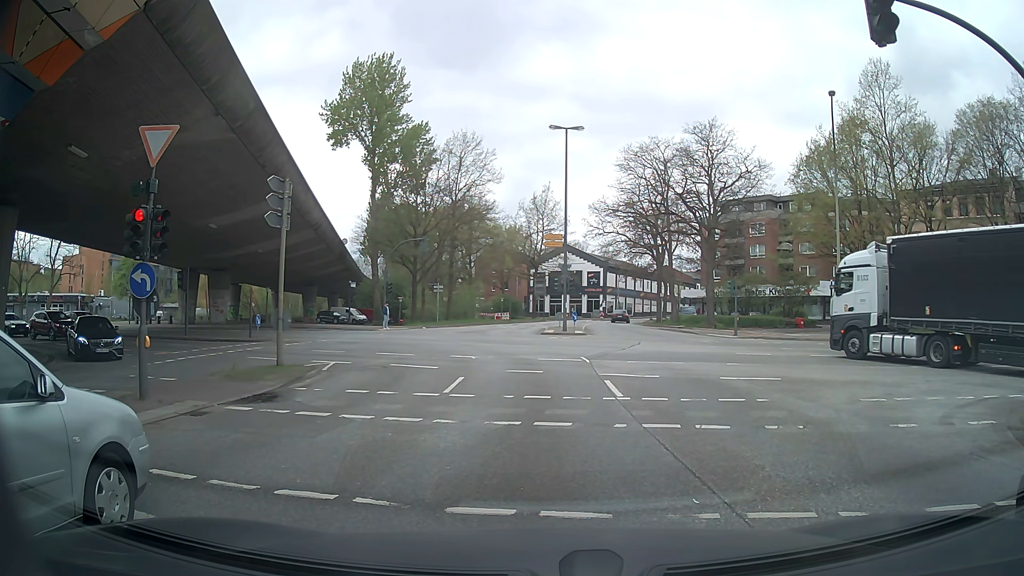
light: Day
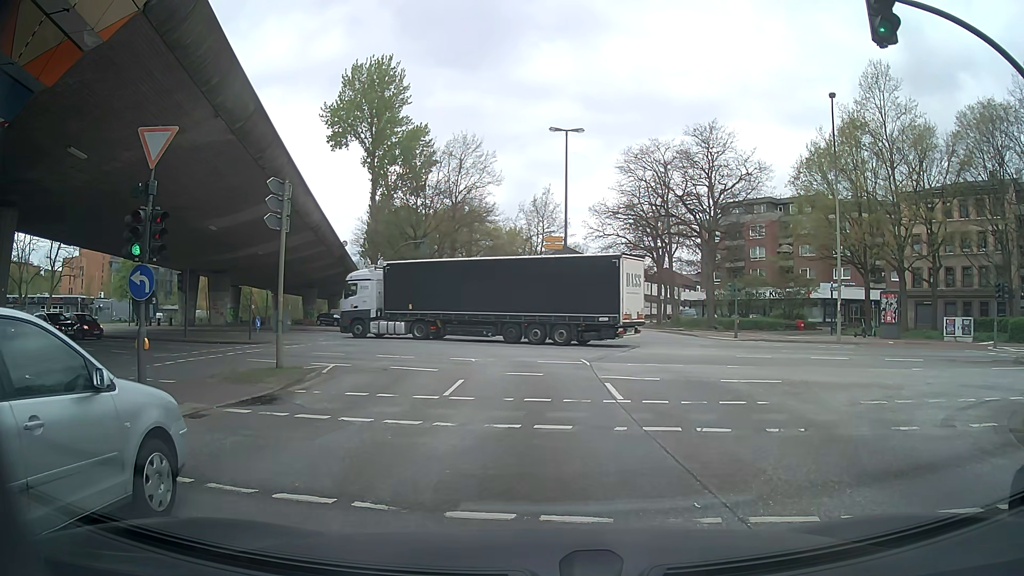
(0.0, 0.0) m; 0°
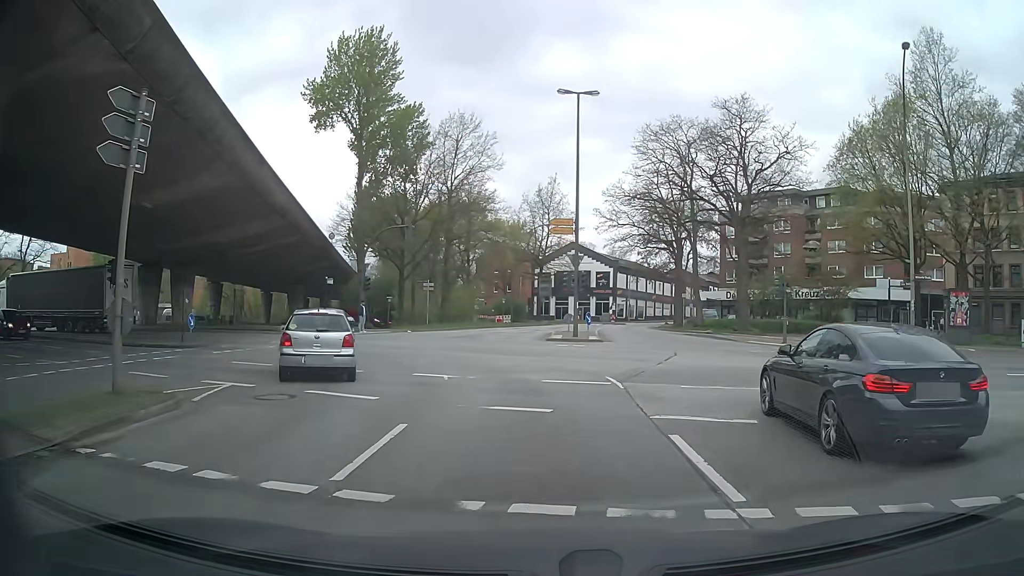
(+0.2, +8.0) m; +2°
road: secondary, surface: asphalt
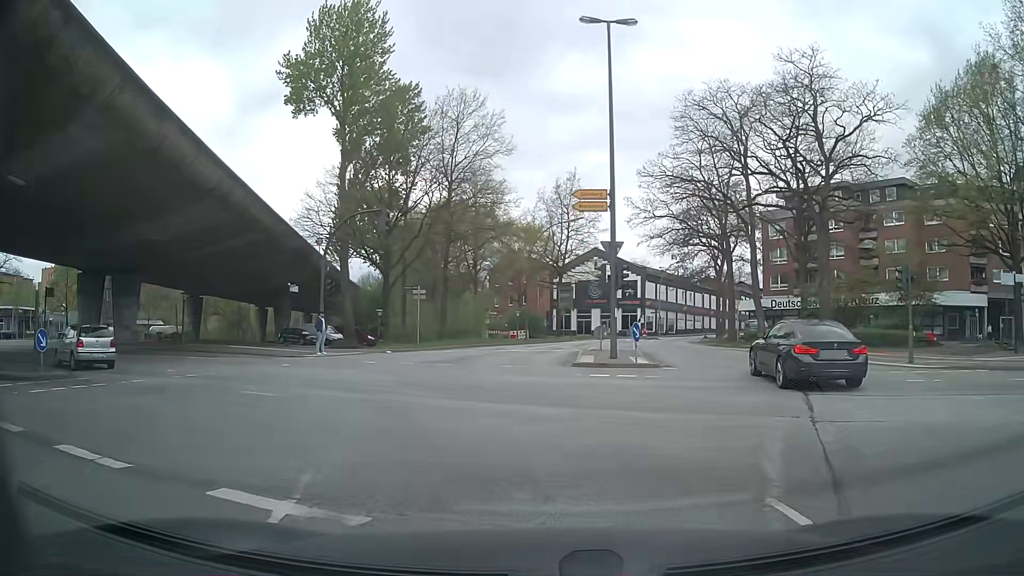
(-0.2, +10.6) m; -1°
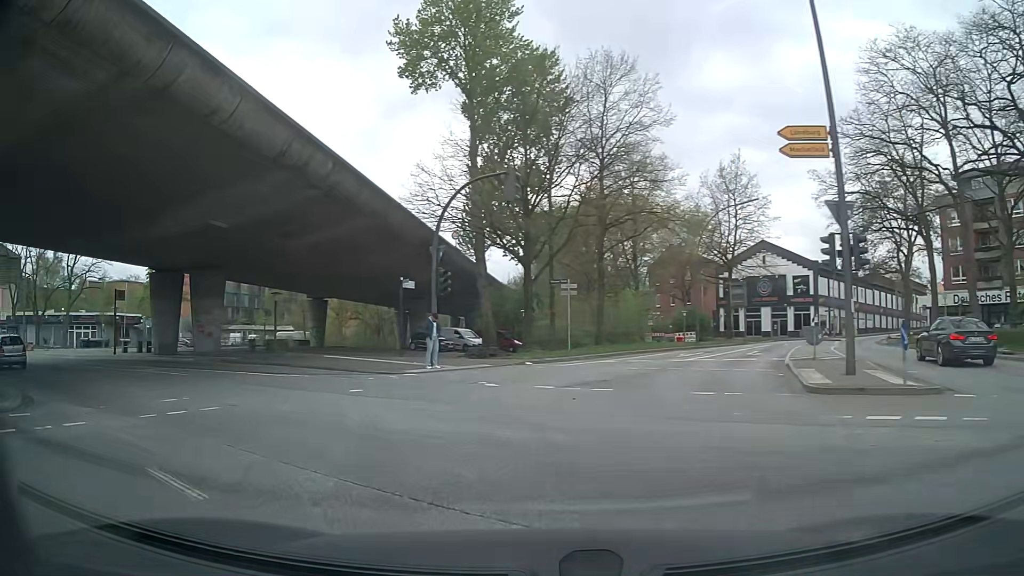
(-0.8, +7.9) m; -15°
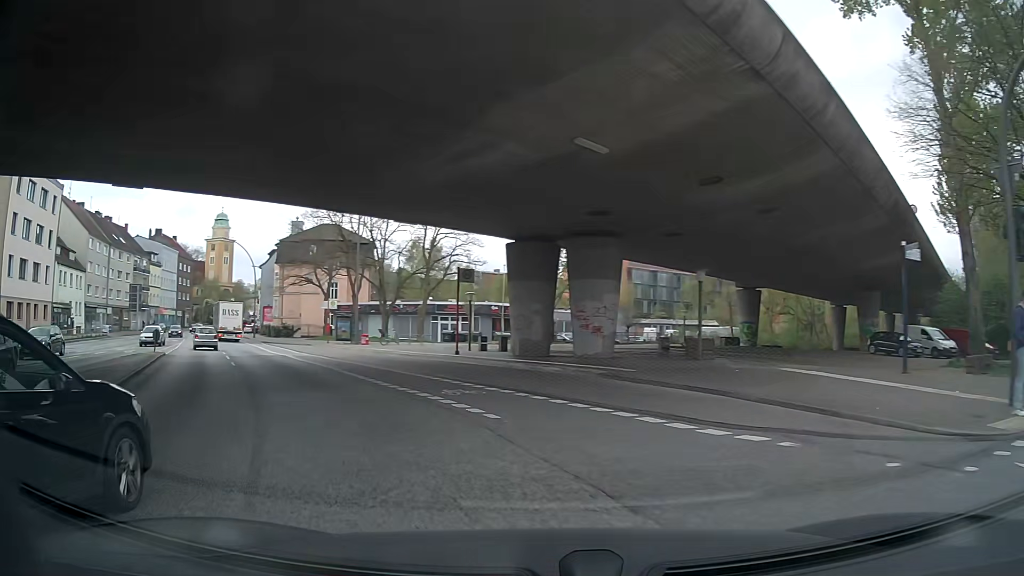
(-3.6, +11.4) m; -33°
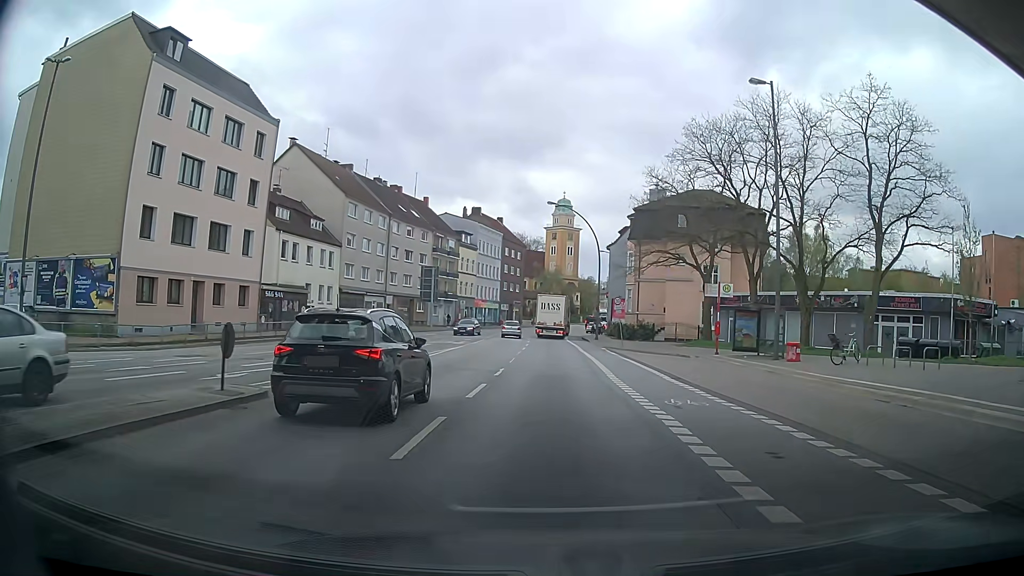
(-7.7, +23.1) m; -33°
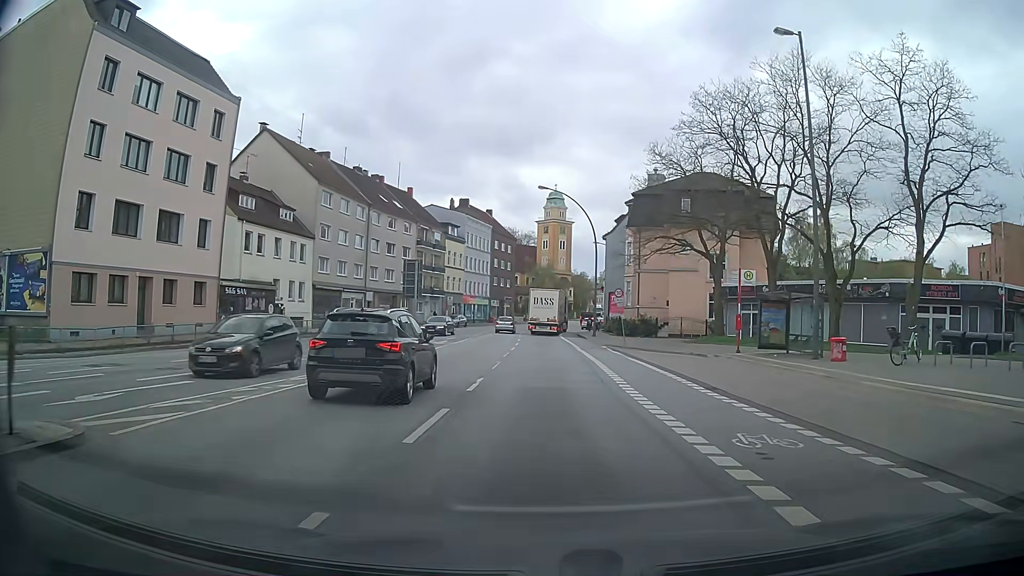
(-0.1, +5.3) m; +3°
(0, +10) (0, +20) (0, +30) (0, +40) (0, +50) (0, +60) (+1, +70) (+3, +80) (+5, +89) (+8, +99) m
